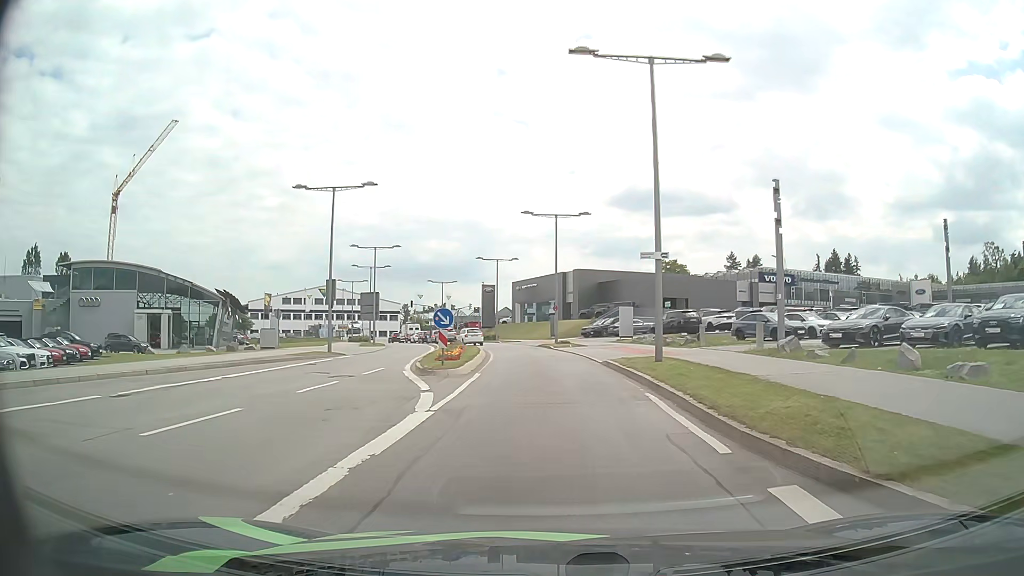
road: secondary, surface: asphalt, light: Day
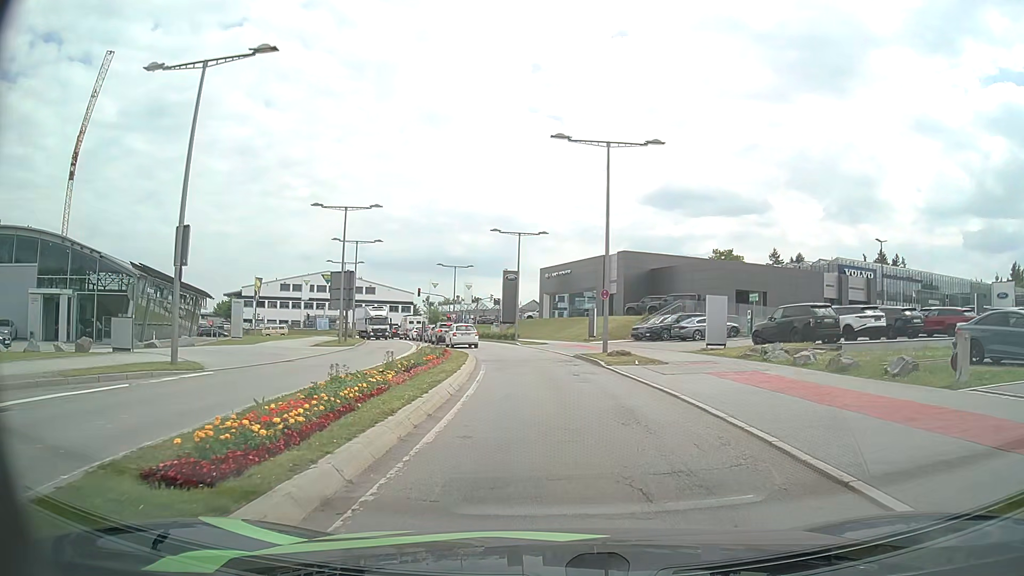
(-0.4, +18.4) m; -3°
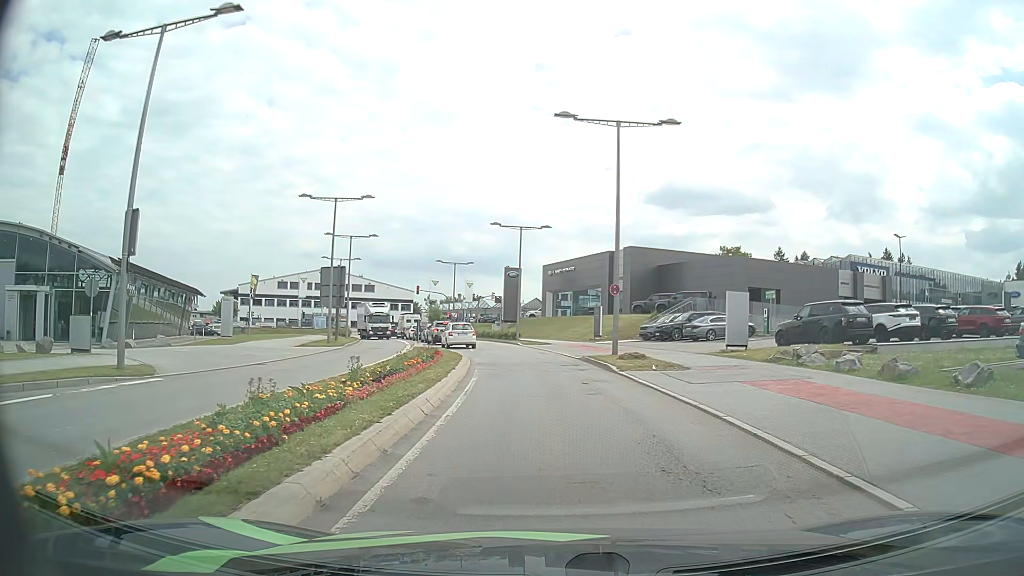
(0.0, +2.9) m; 0°
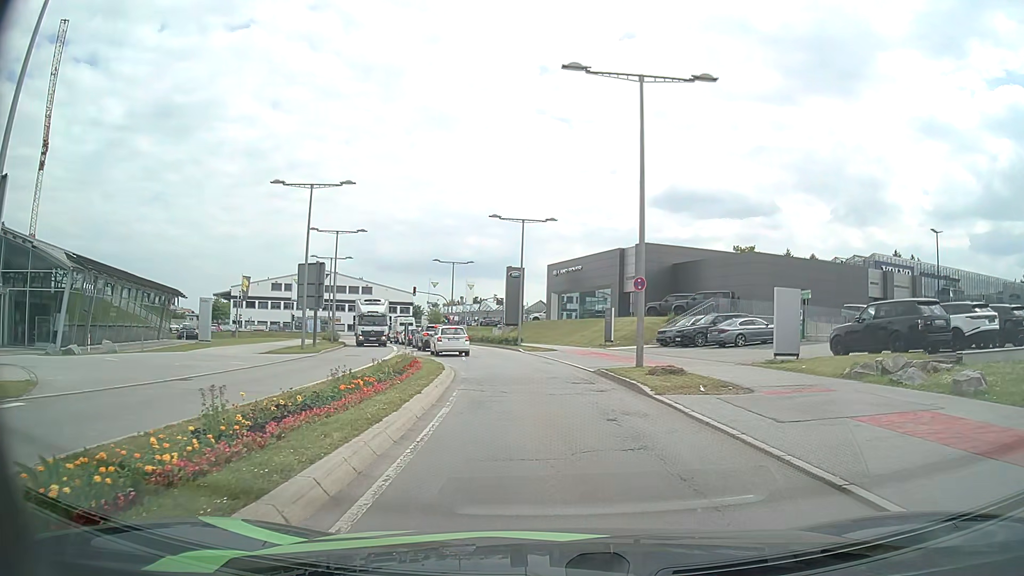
(0.0, +5.4) m; 0°
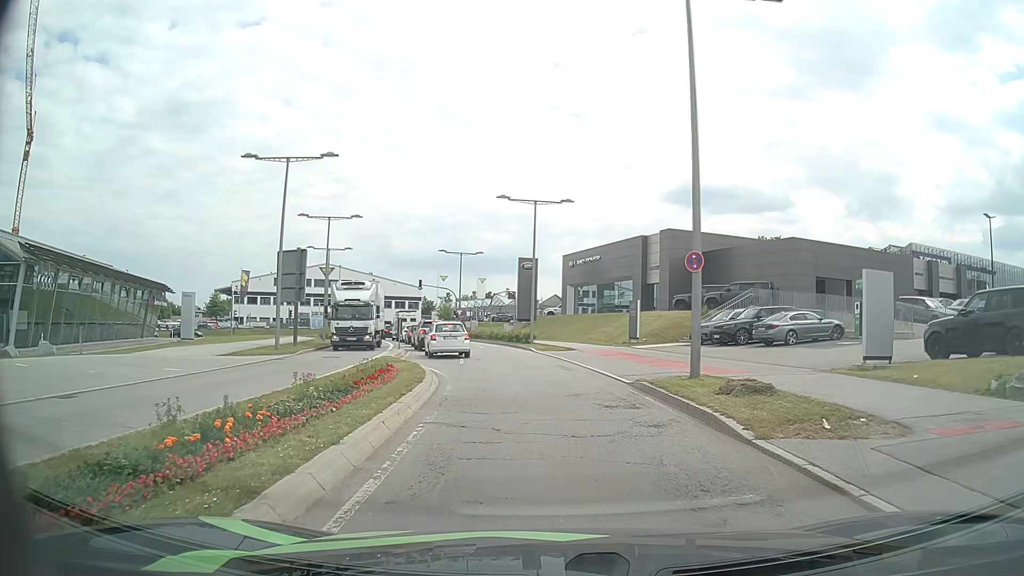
(-0.1, +5.7) m; -1°
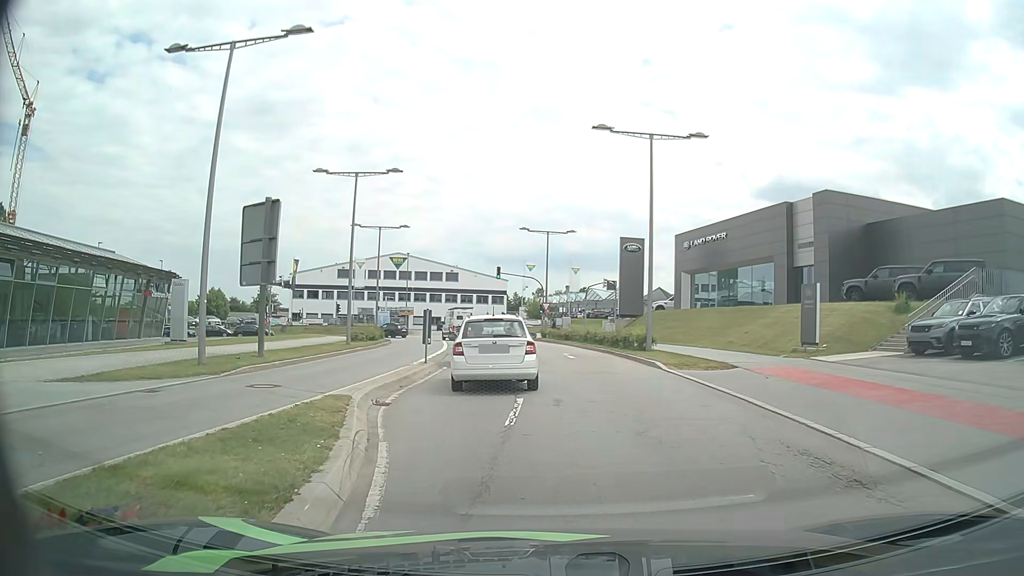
(-1.0, +14.6) m; -8°
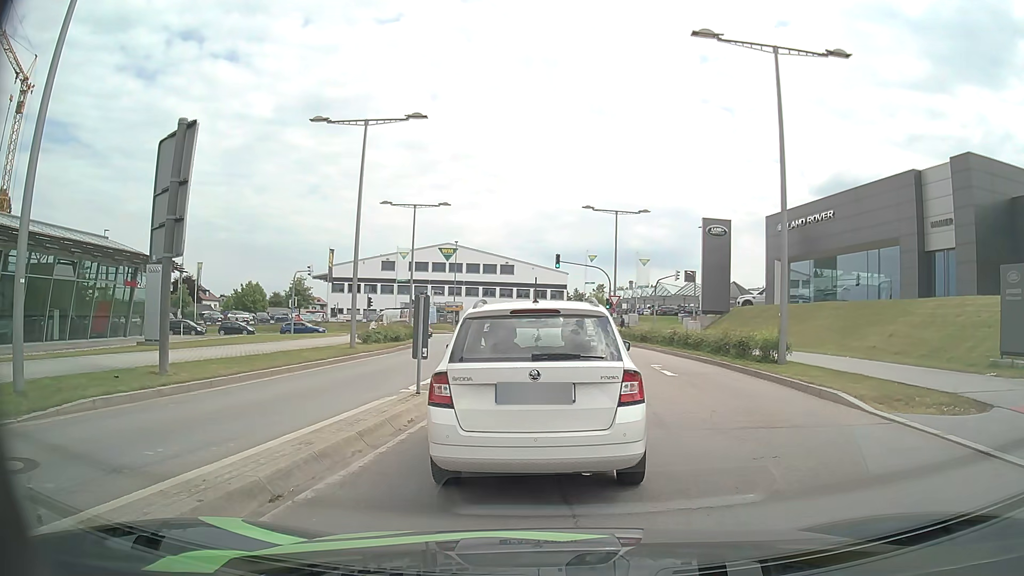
(-0.5, +9.0) m; -6°
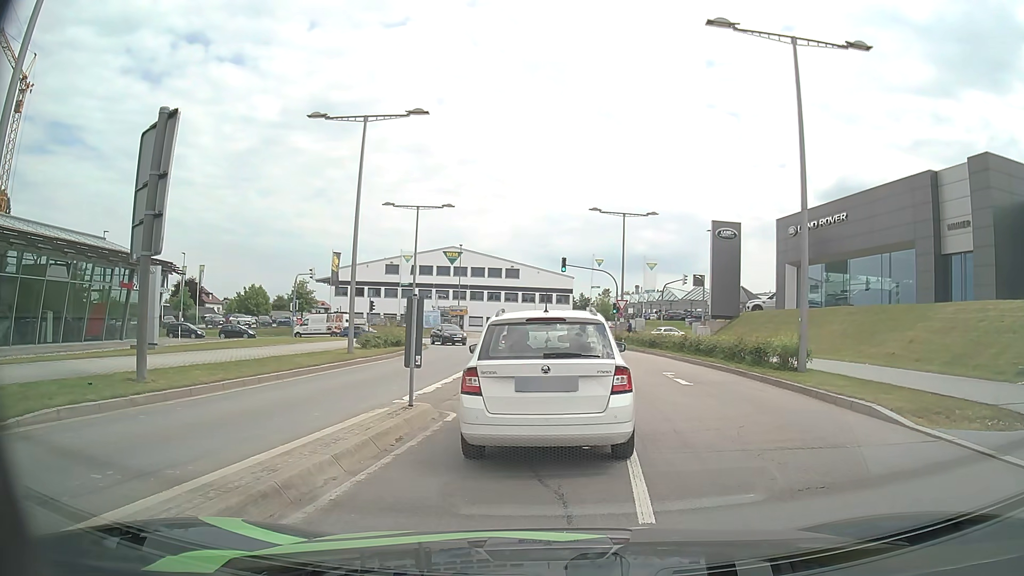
(0.0, +1.0) m; 0°
(0, +10) (0, +20) (-1, +30) (-1, +40) (-2, +50) (-4, +60) (-10, +68) (-18, +72) (-28, +73) (-38, +72) m
